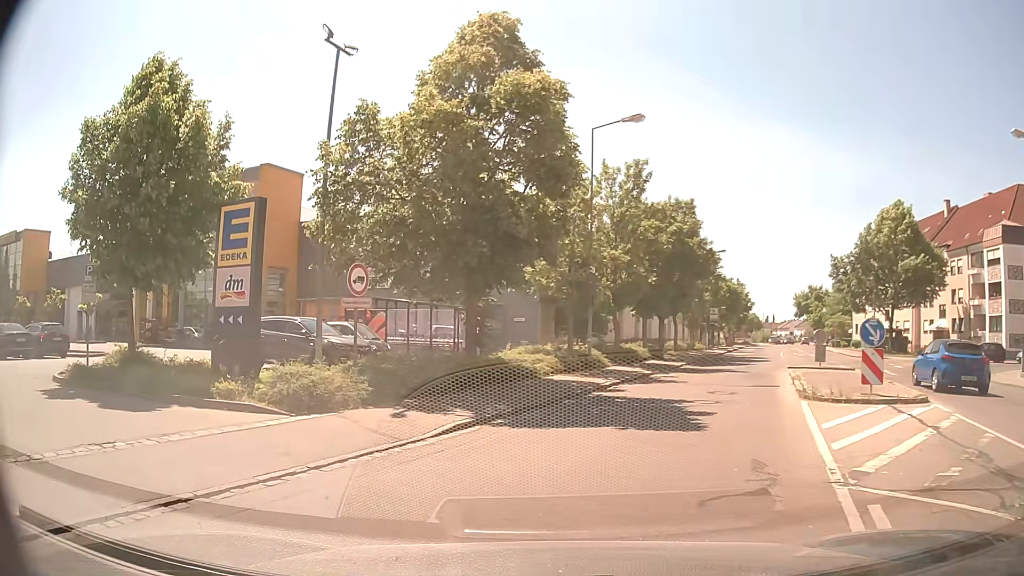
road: residential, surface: asphalt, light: Day
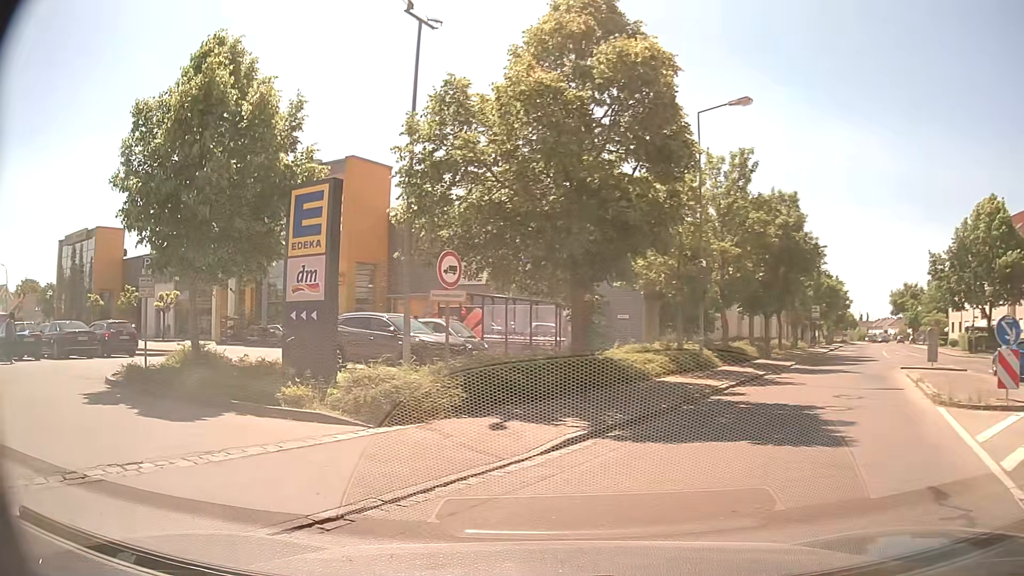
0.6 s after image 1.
(-0.1, +1.6) m; -6°
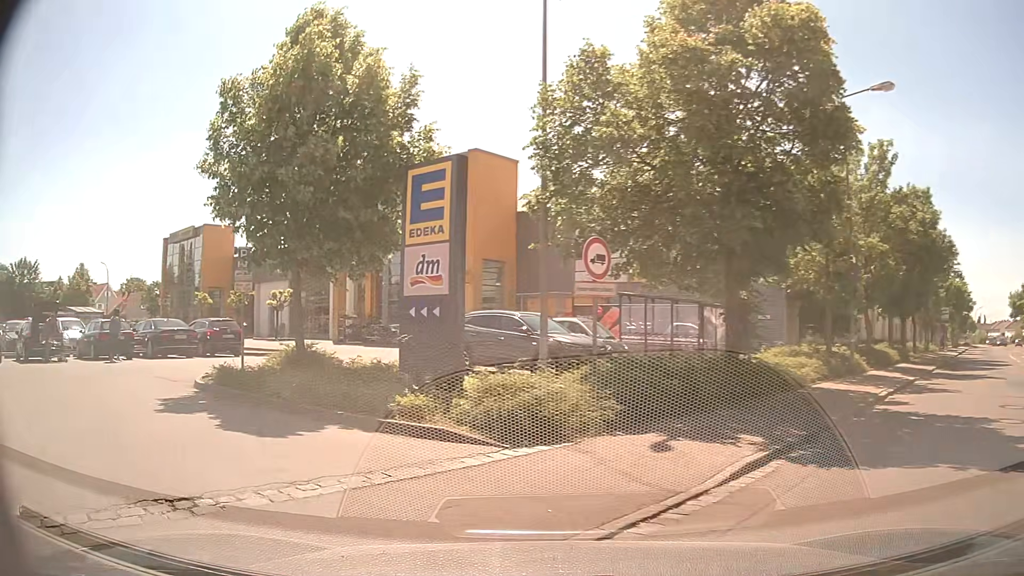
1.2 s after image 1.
(-0.2, +1.6) m; -12°
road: service
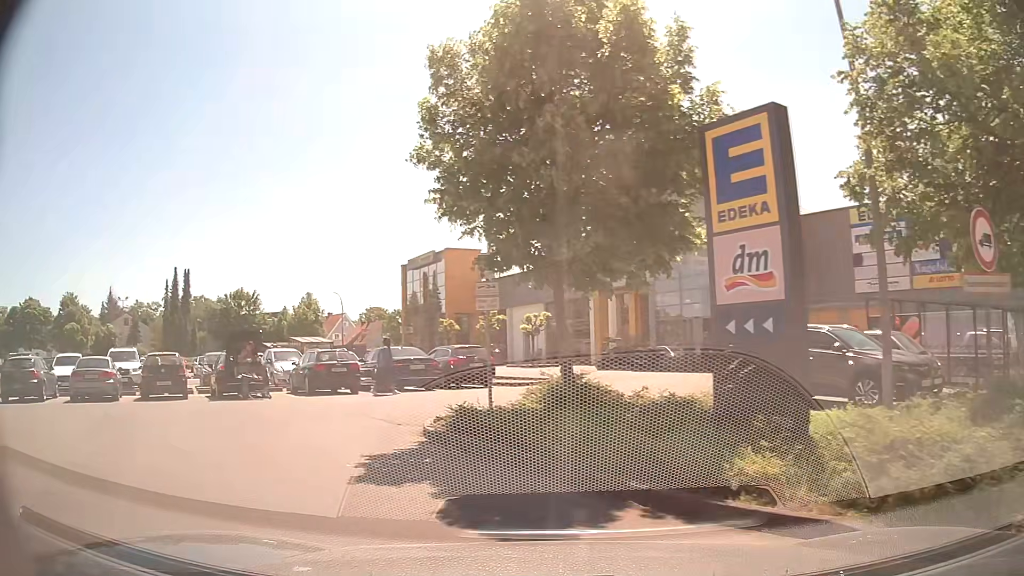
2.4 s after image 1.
(-0.6, +3.1) m; -24°
